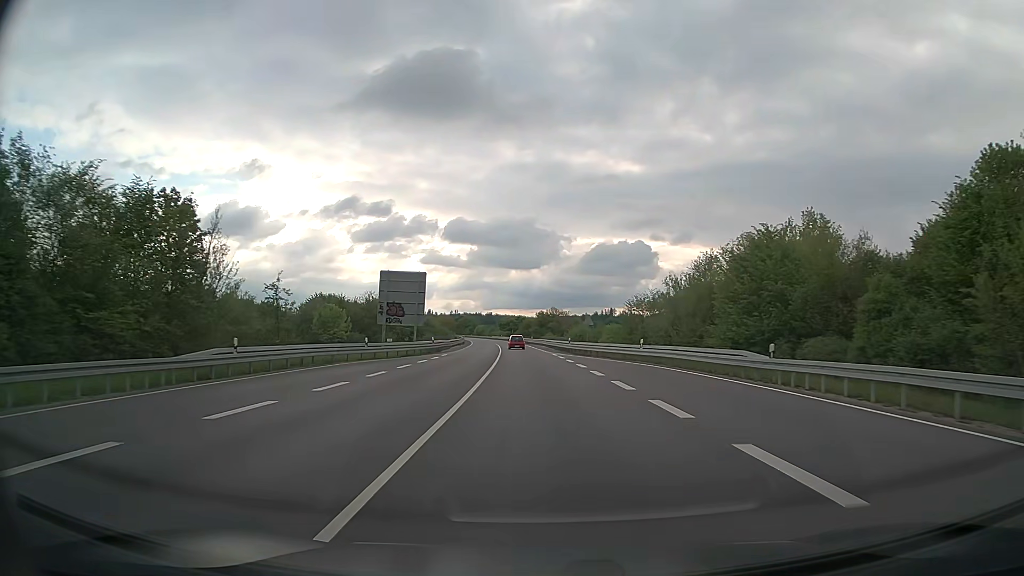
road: trunk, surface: asphalt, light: Day
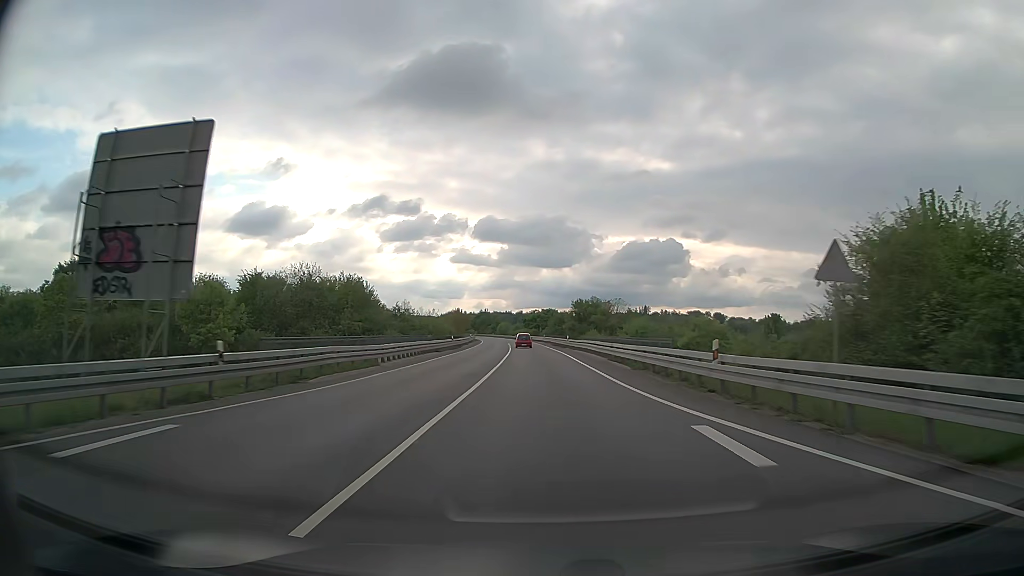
(-0.9, +40.4) m; -3°
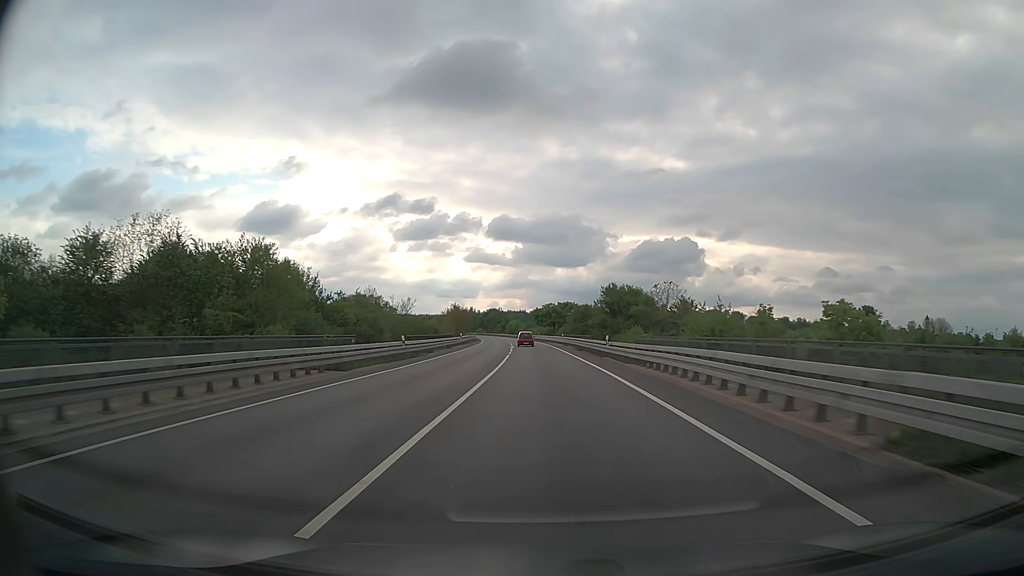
(-0.3, +27.4) m; -1°
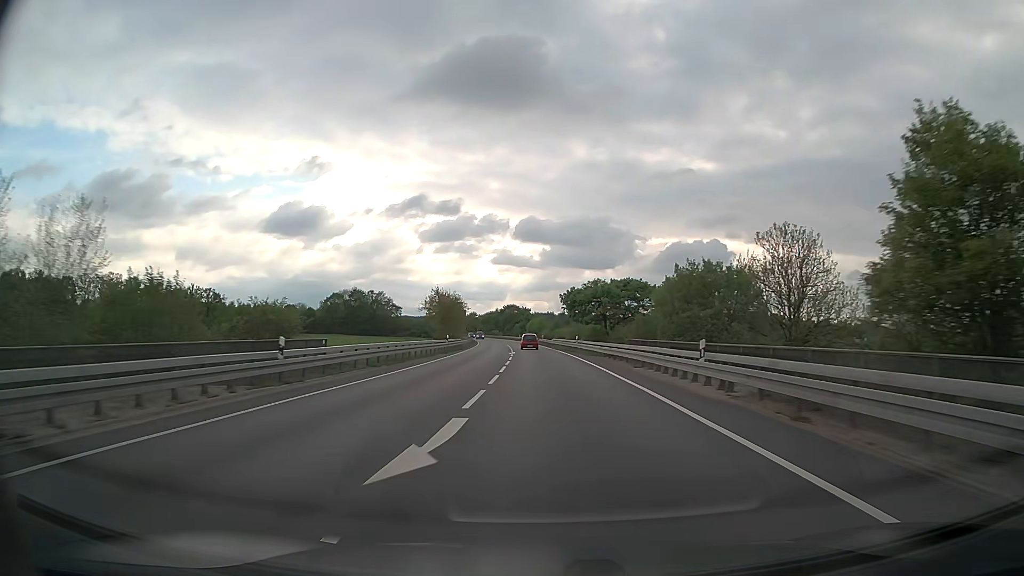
(-1.1, +55.4) m; -2°
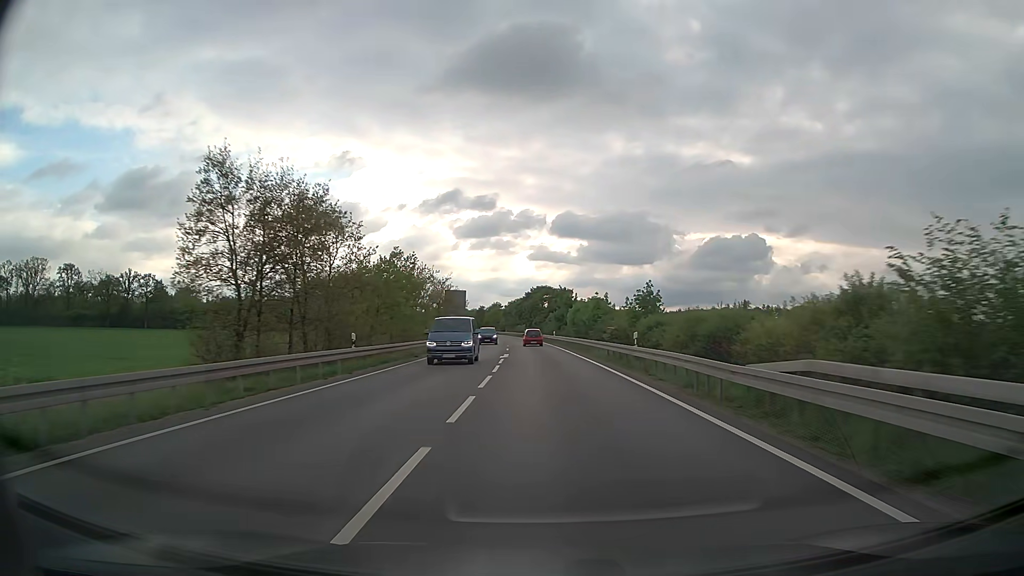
(-1.8, +68.3) m; -3°
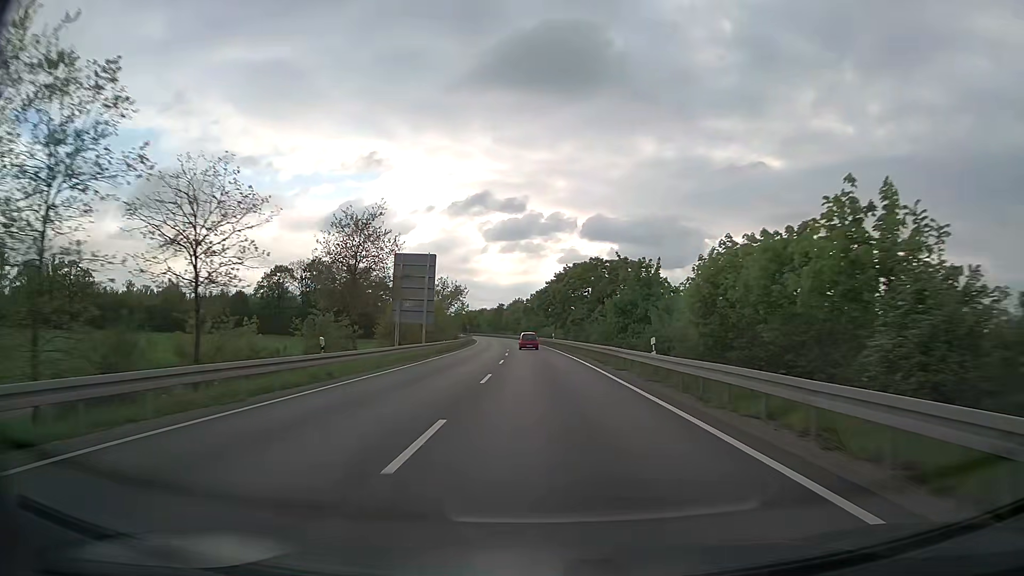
(-1.2, +51.9) m; -3°
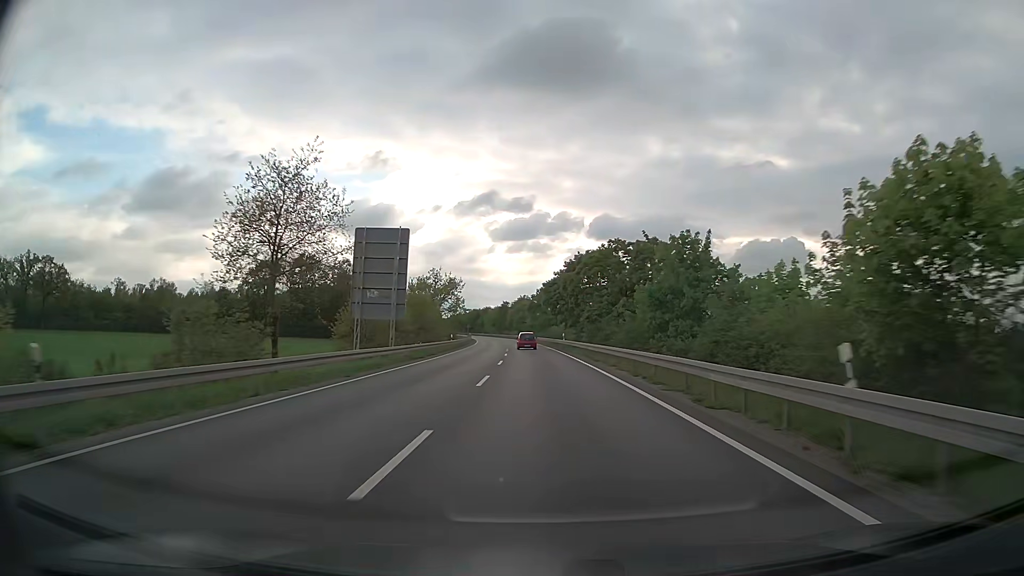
(-0.1, +13.1) m; -1°
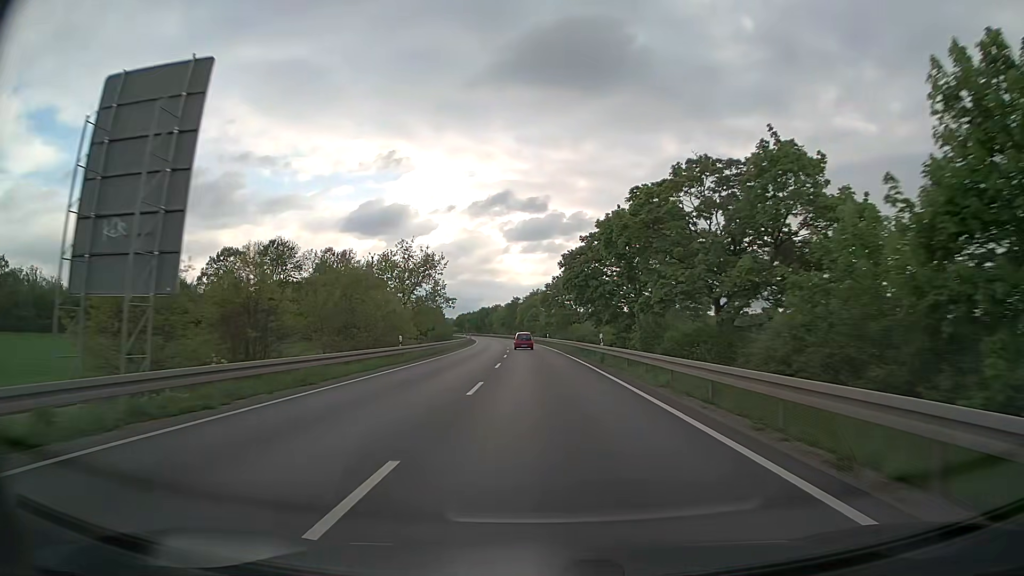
(-0.2, +26.6) m; -1°
(0, +10) (0, +20) (0, +30) (-1, +40) (-1, +50) (-2, +60) (-2, +70) (-3, +80) (-4, +90) (-4, +100) m
